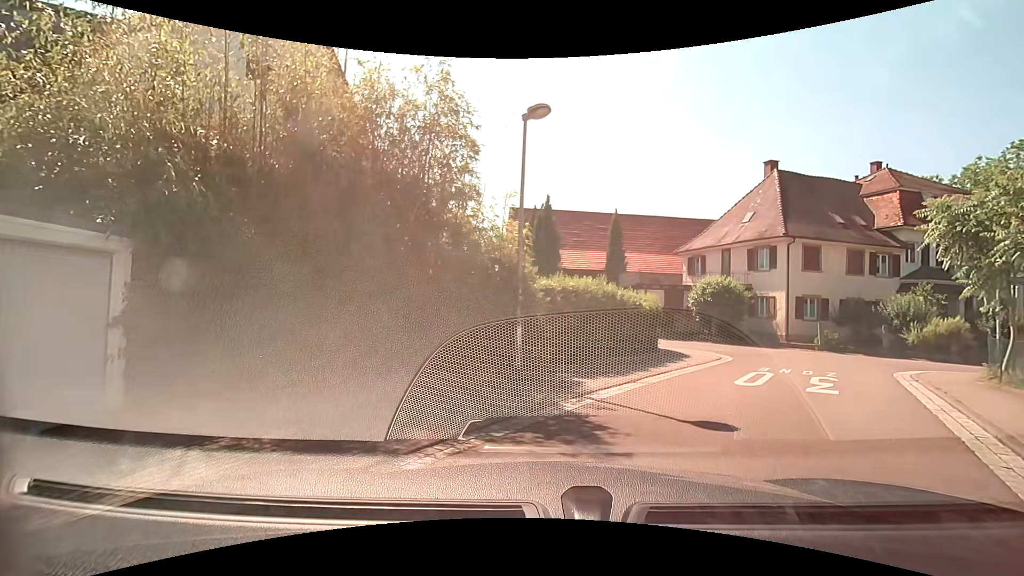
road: residential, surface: asphalt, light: Day
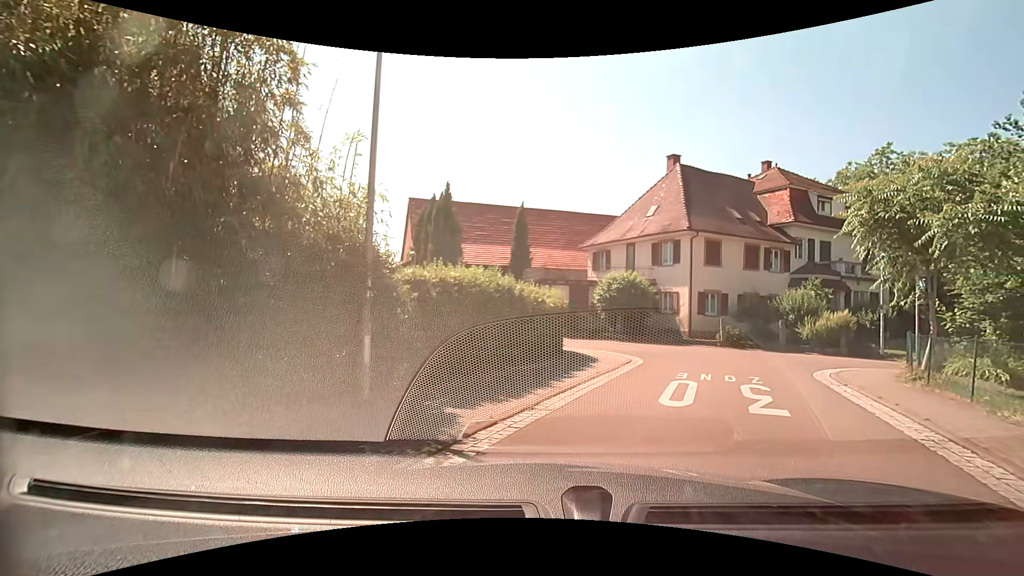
(+0.2, +2.9) m; +11°
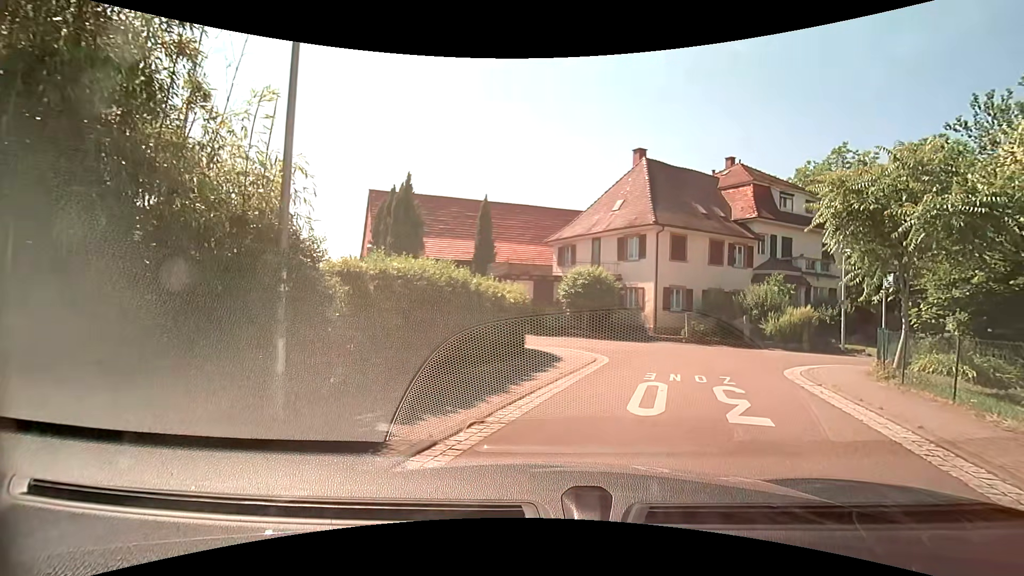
(0.0, +1.0) m; +2°
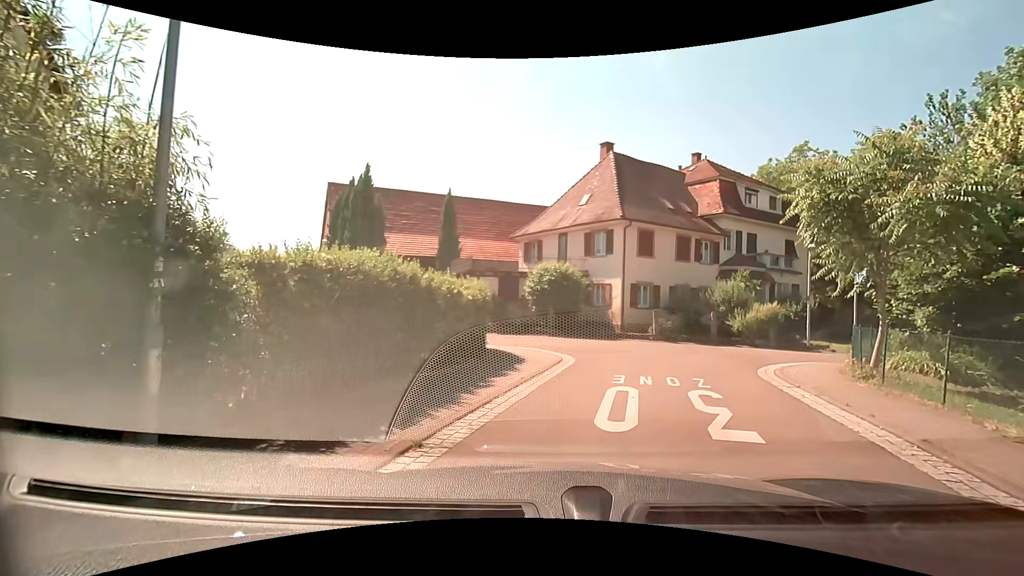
(+0.1, +1.0) m; +3°
